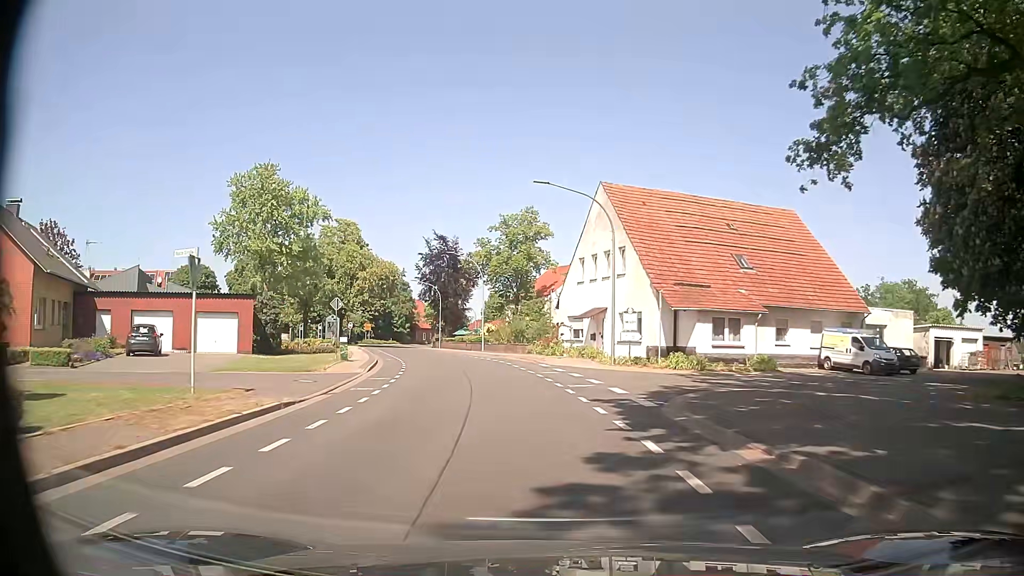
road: secondary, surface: paved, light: Day
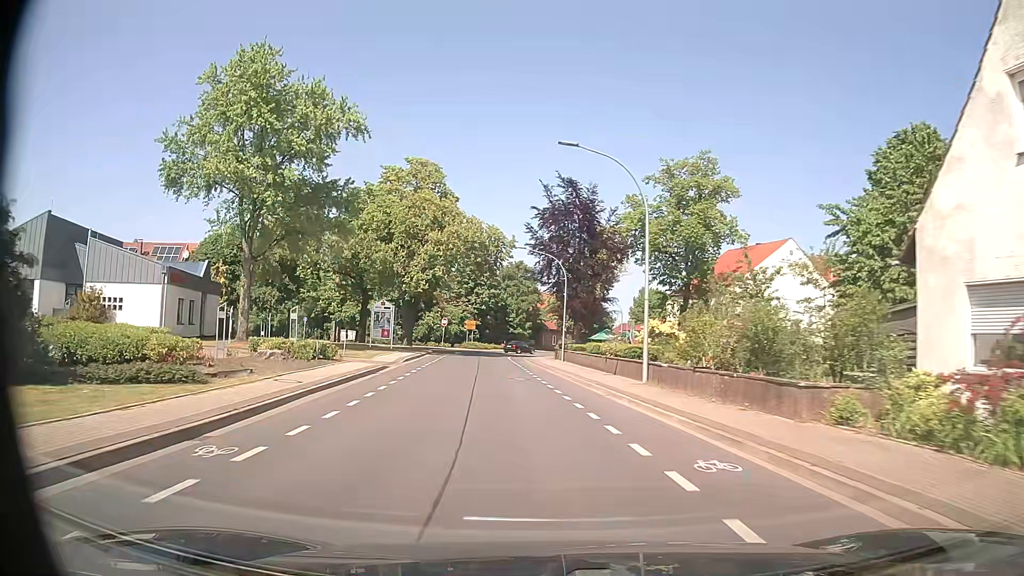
(-3.4, +30.8) m; -13°
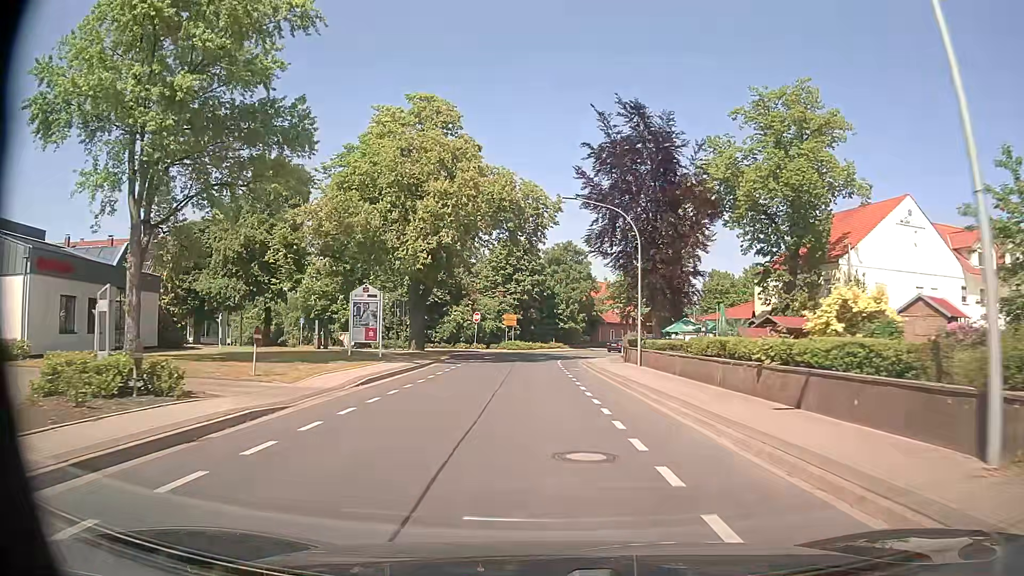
(-0.6, +15.7) m; -4°
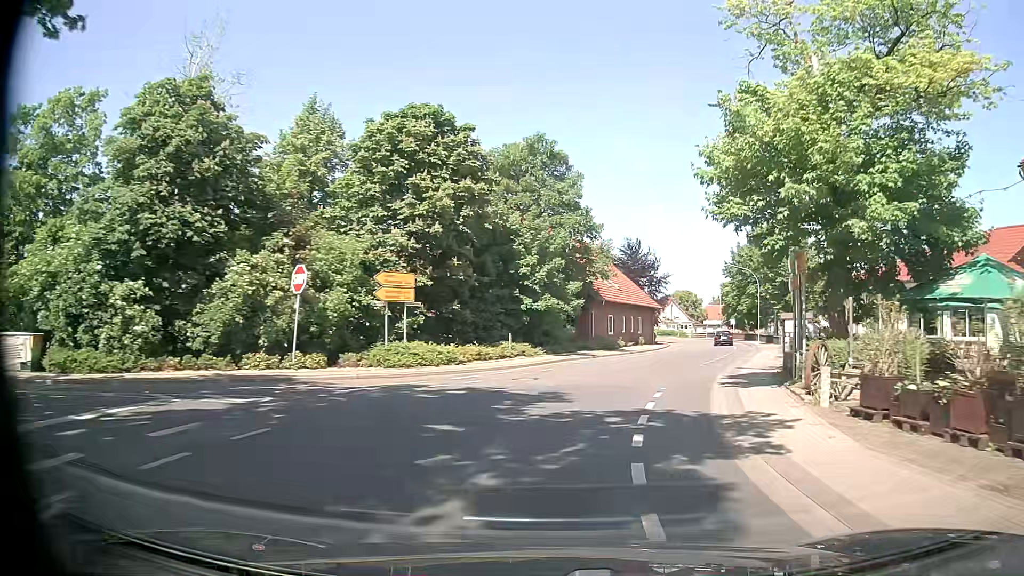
(-0.5, +39.5) m; +4°
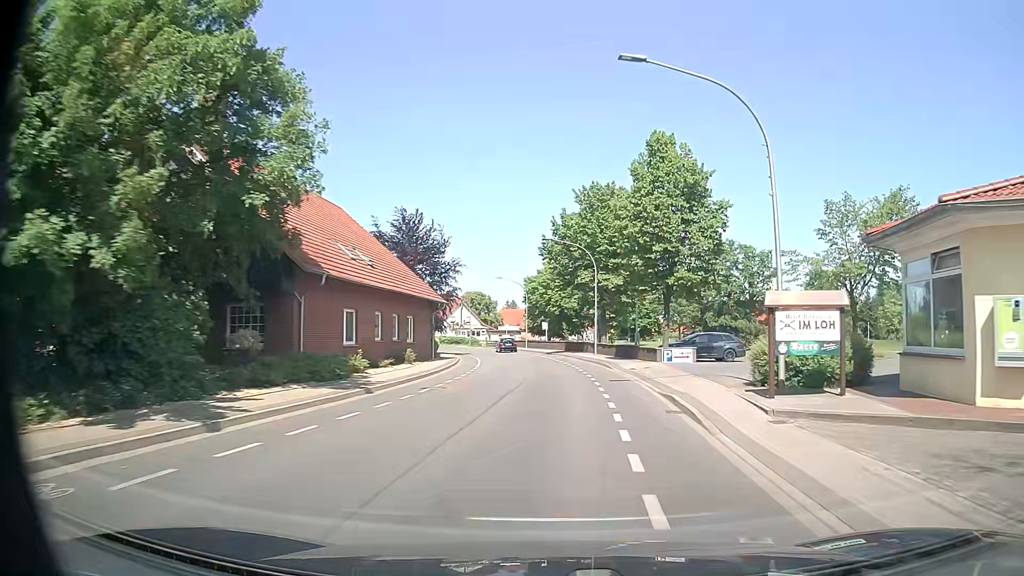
(+3.7, +22.6) m; +18°
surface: asphalt
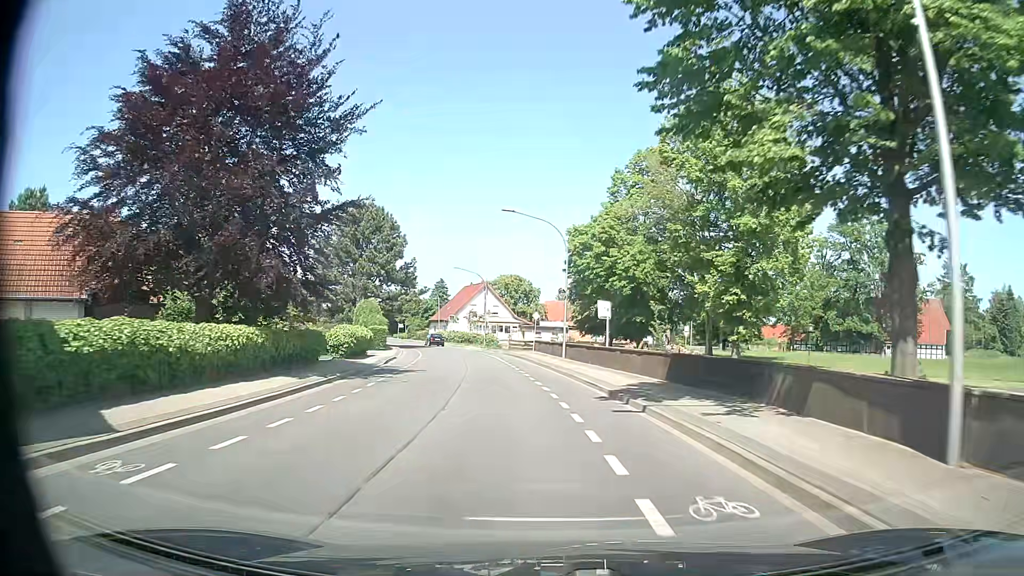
(+0.3, +38.5) m; -4°
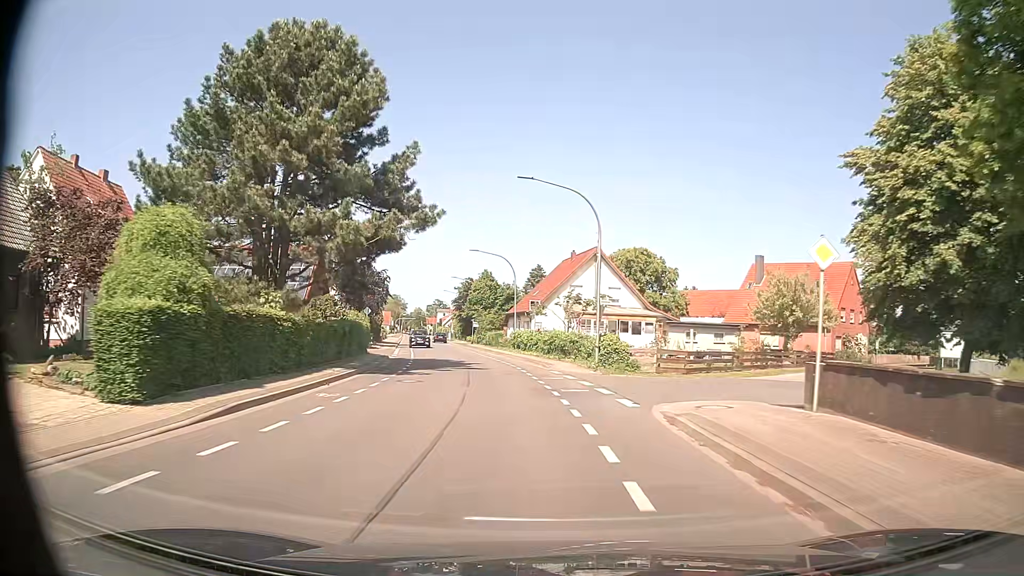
(-3.7, +39.4) m; -10°
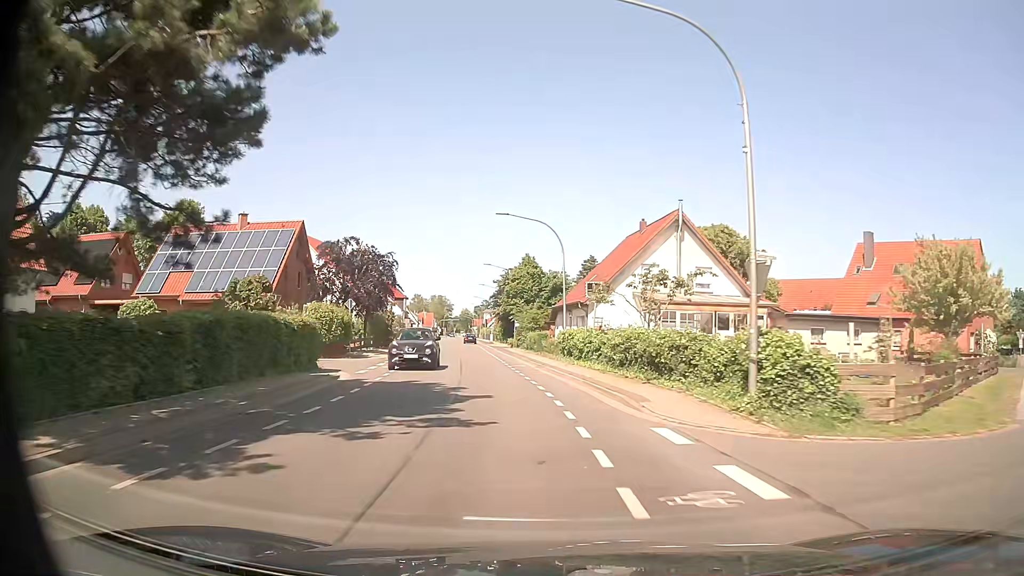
(-0.6, +16.2) m; -4°
